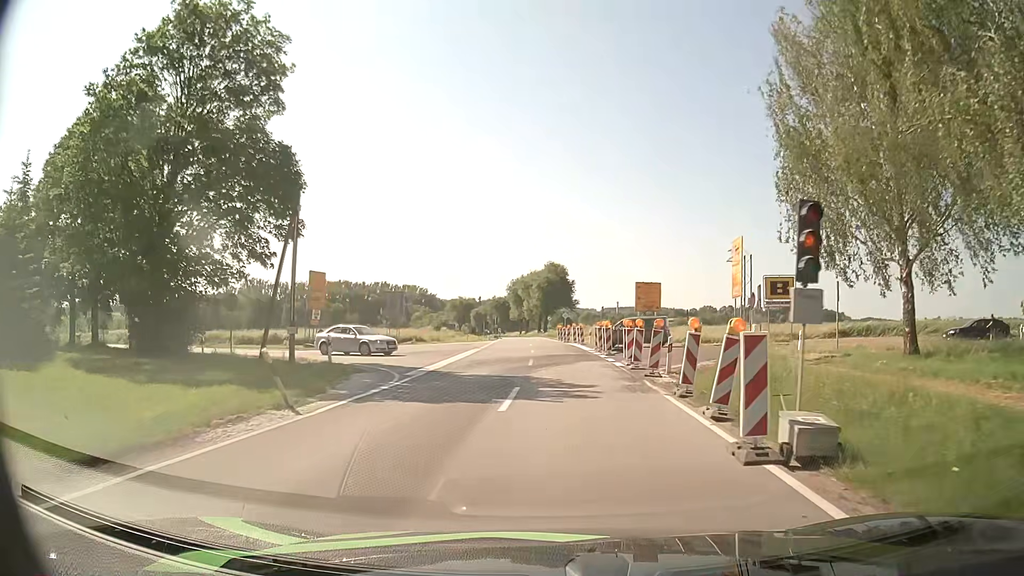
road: secondary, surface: asphalt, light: Day
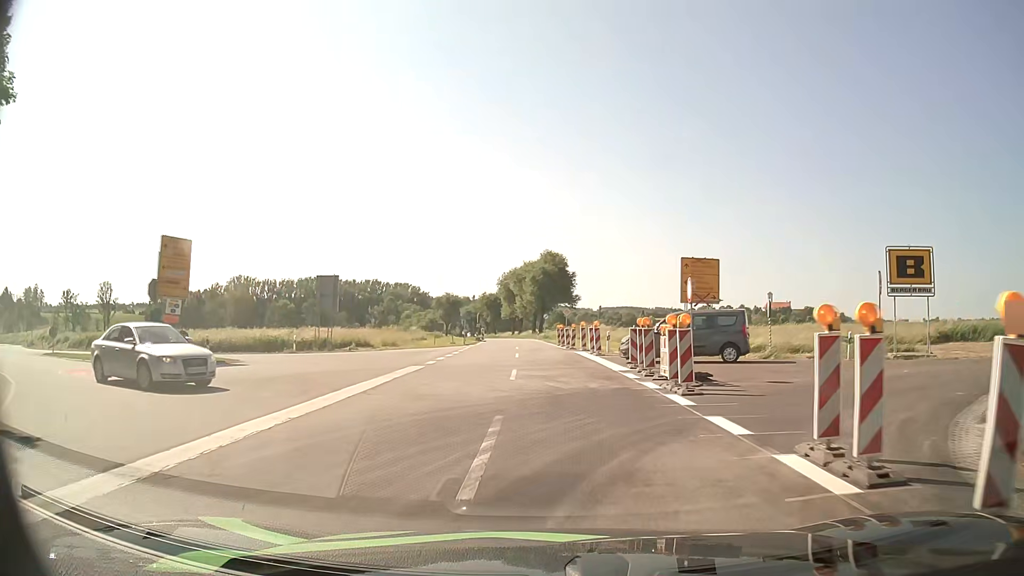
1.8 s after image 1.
(0.0, +17.9) m; 0°
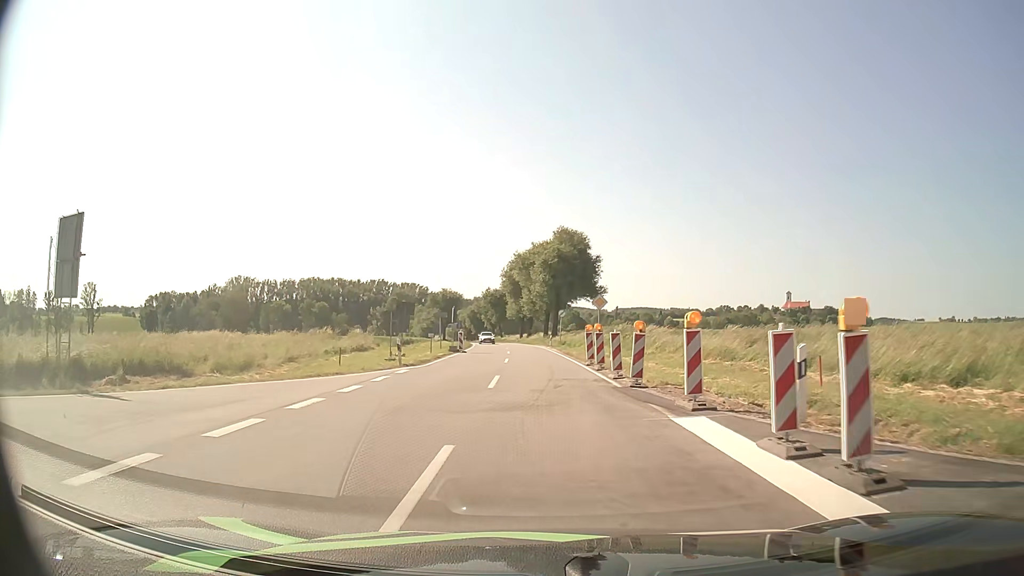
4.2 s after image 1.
(-0.1, +25.5) m; -1°
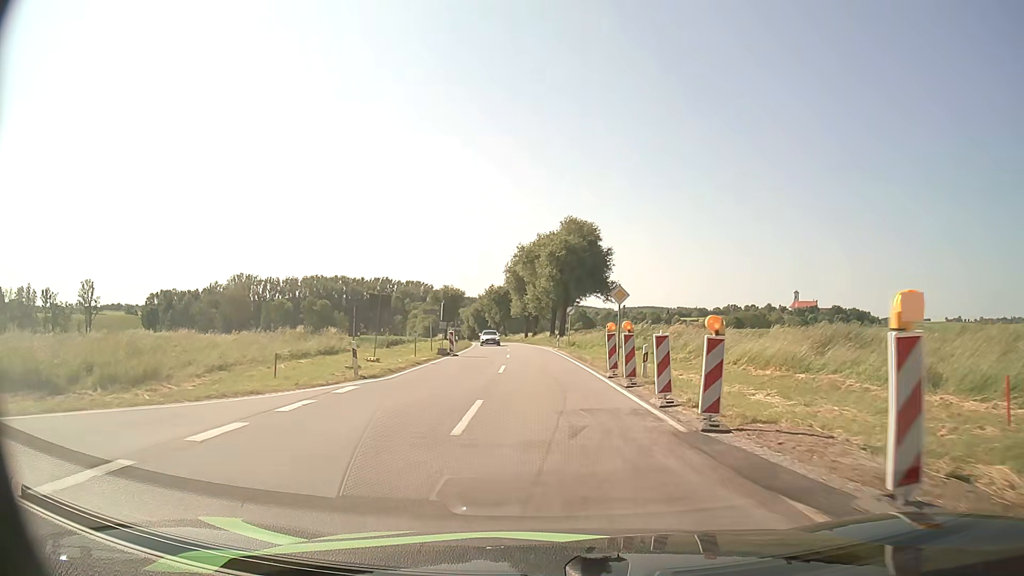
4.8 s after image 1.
(0.0, +6.7) m; 0°
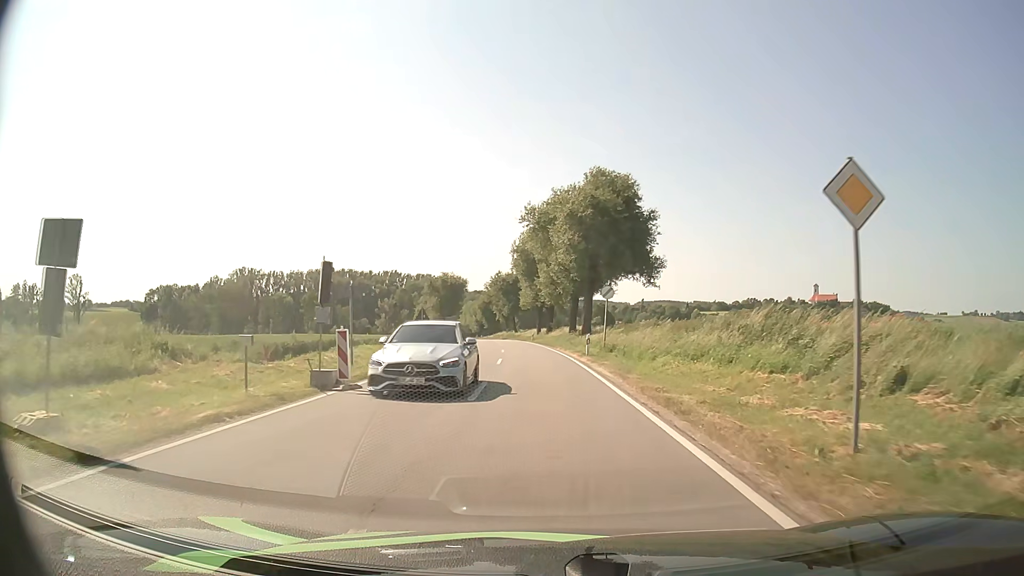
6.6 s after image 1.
(-0.2, +20.8) m; -1°
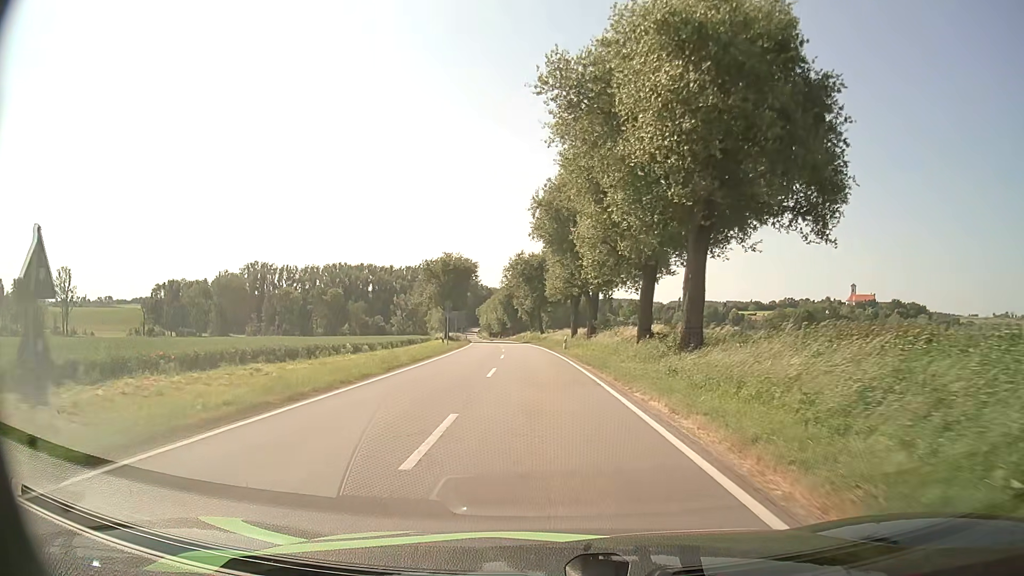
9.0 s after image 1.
(-0.6, +29.7) m; -3°
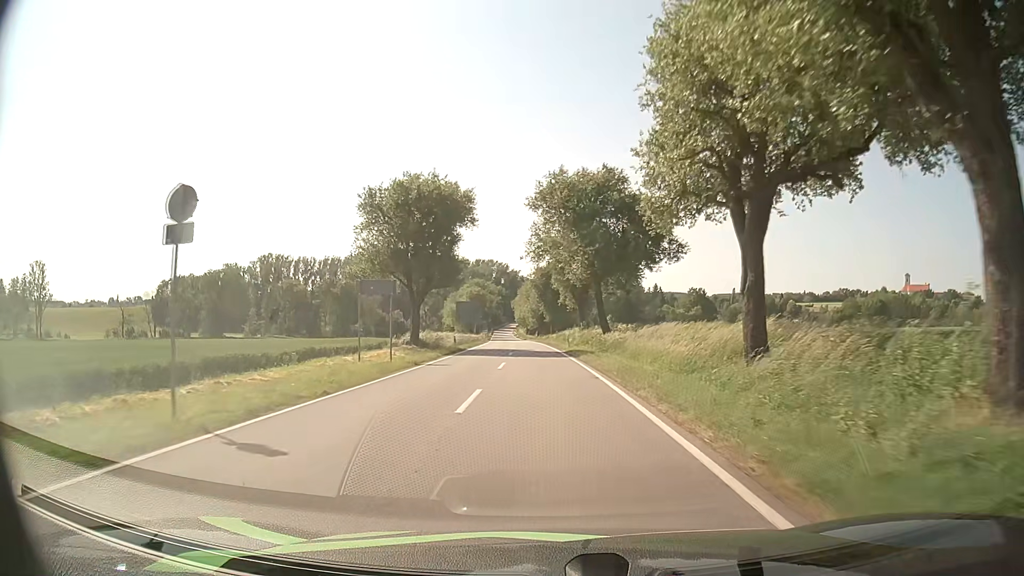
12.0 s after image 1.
(-1.5, +44.2) m; -4°
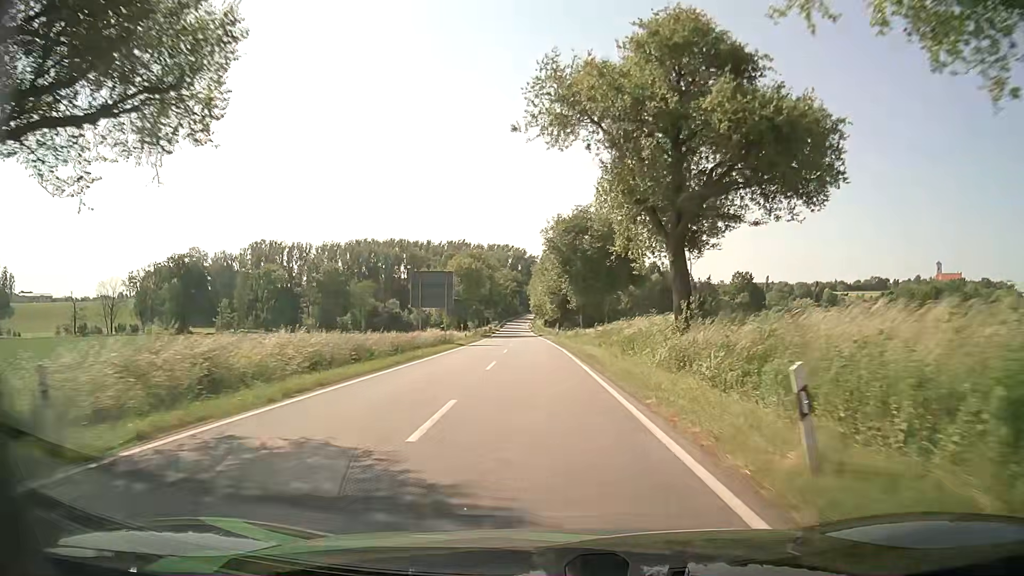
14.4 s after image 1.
(-0.8, +39.1) m; -2°
(0, +10) (0, +20) (0, +30) (-1, +40) (-1, +50) (-1, +60) (-2, +70) (-2, +80) (-3, +90) (-3, +100) m
